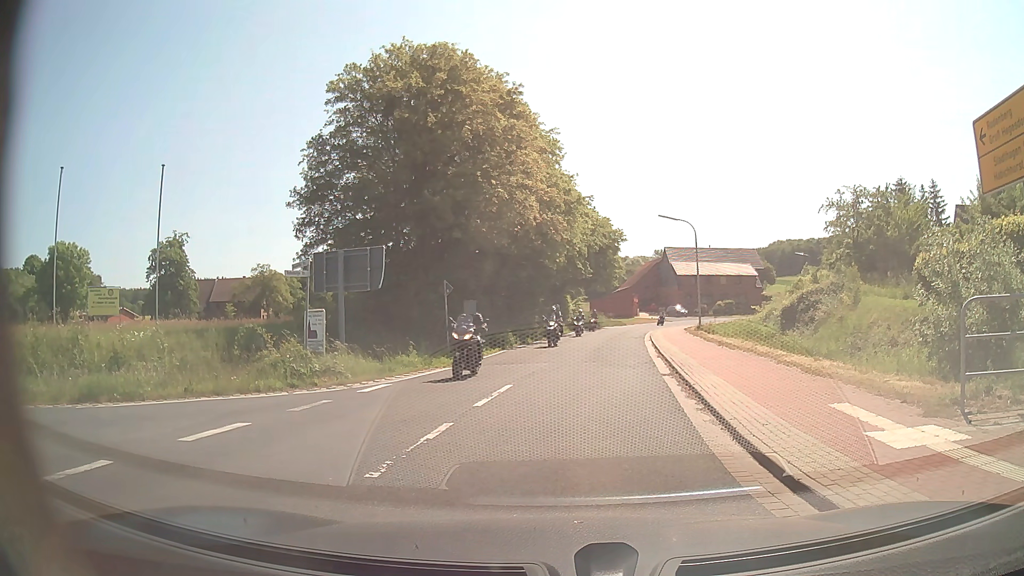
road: secondary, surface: asphalt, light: Day
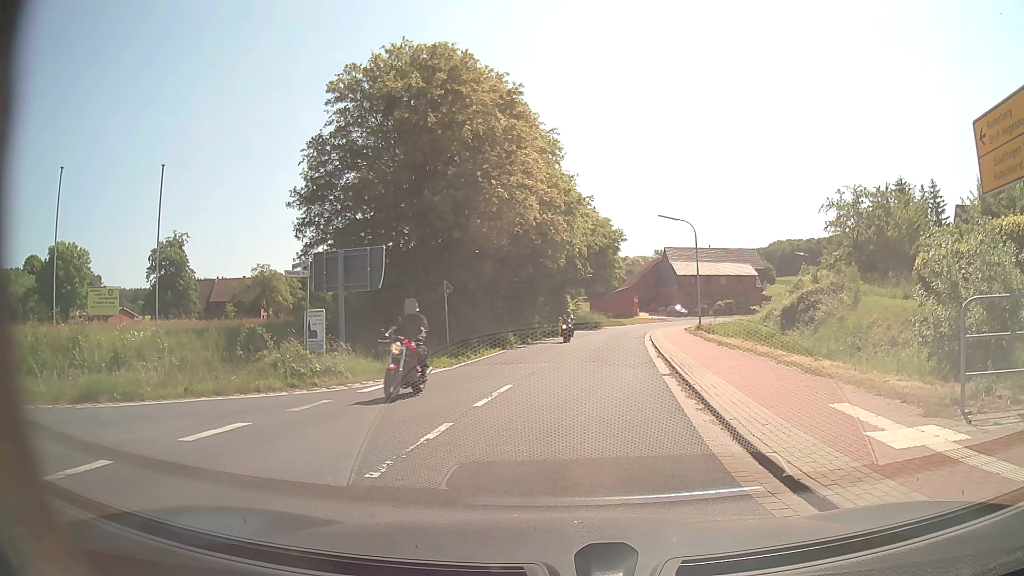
(0.0, 0.0) m; 0°
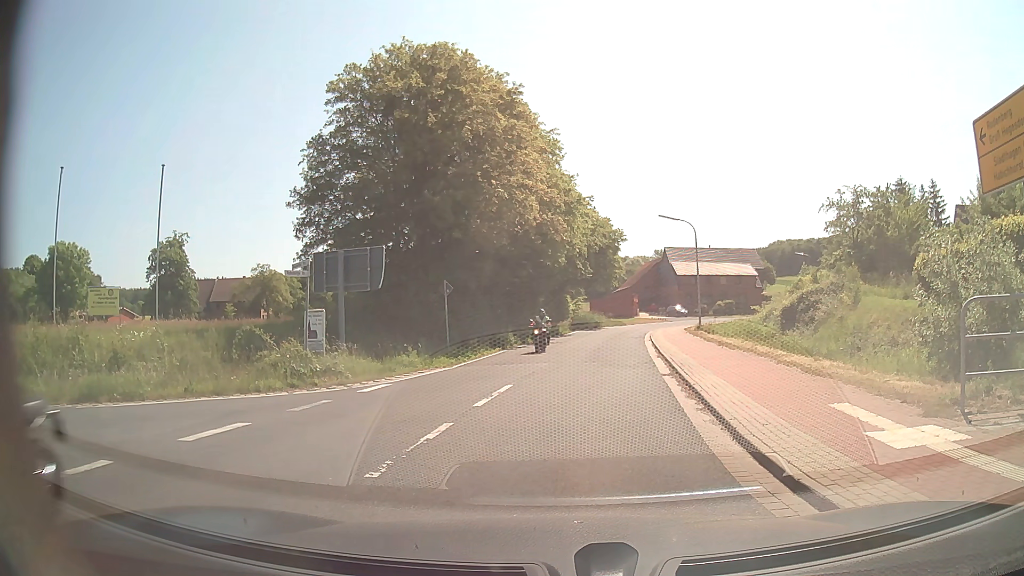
(0.0, 0.0) m; 0°
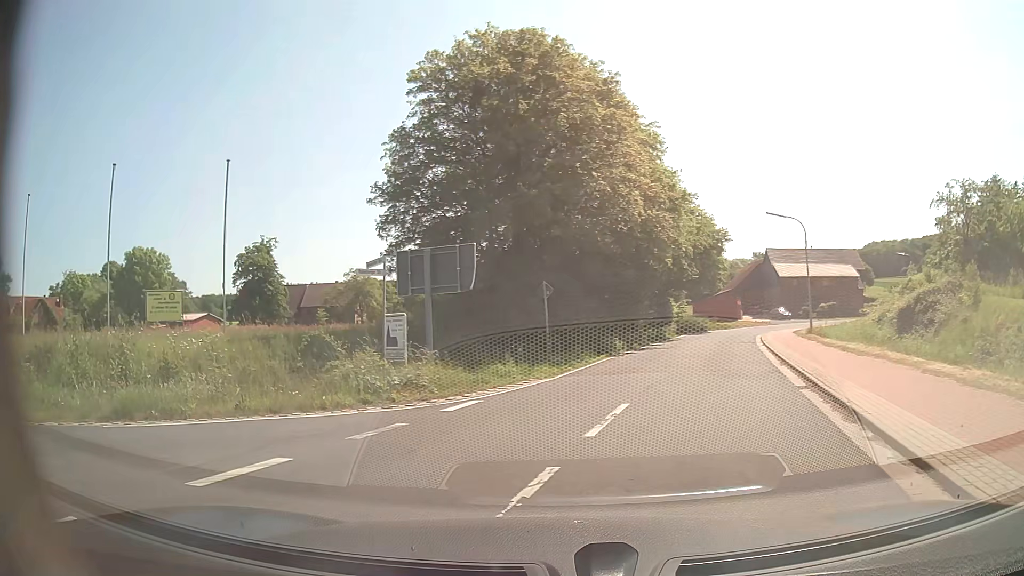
(-0.1, +2.5) m; -7°
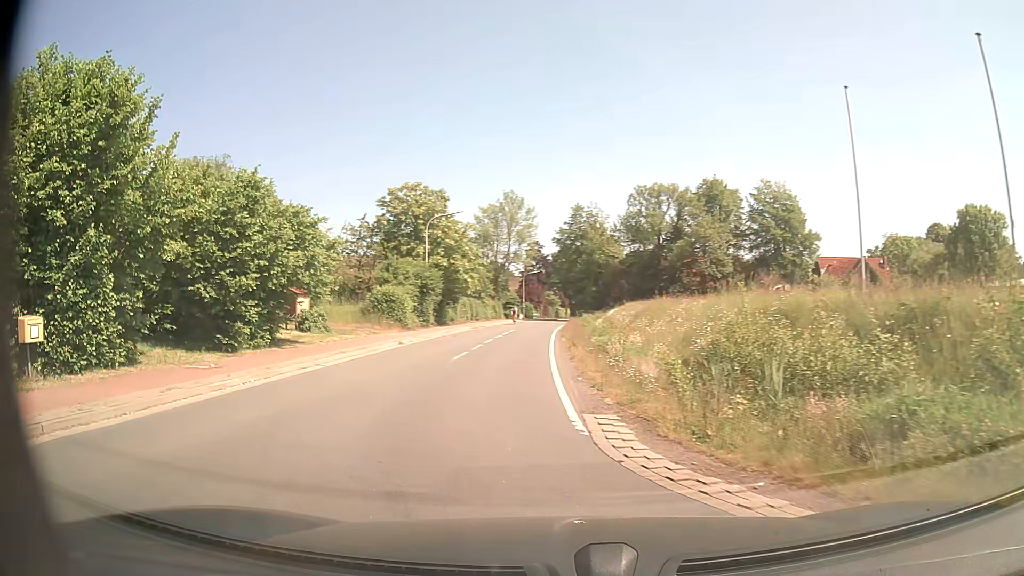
(-6.1, +7.7) m; -72°
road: tertiary
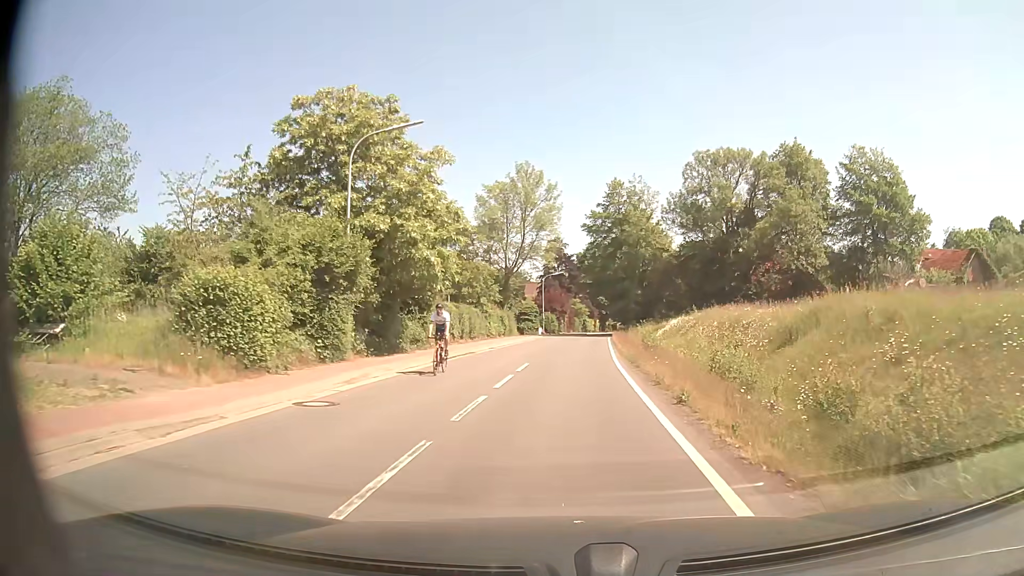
(-1.5, +24.1) m; -2°
